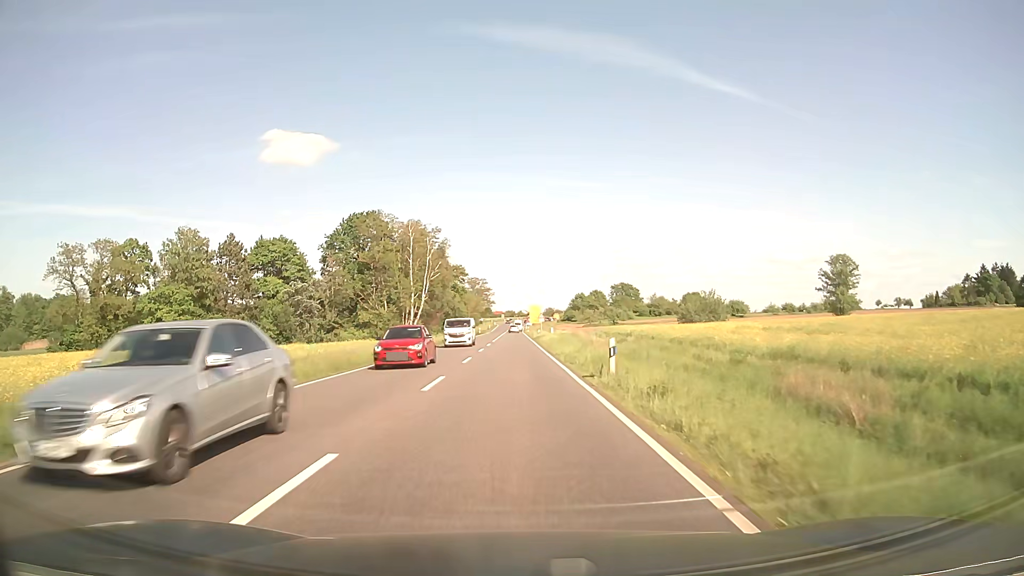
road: primary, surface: asphalt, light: Day
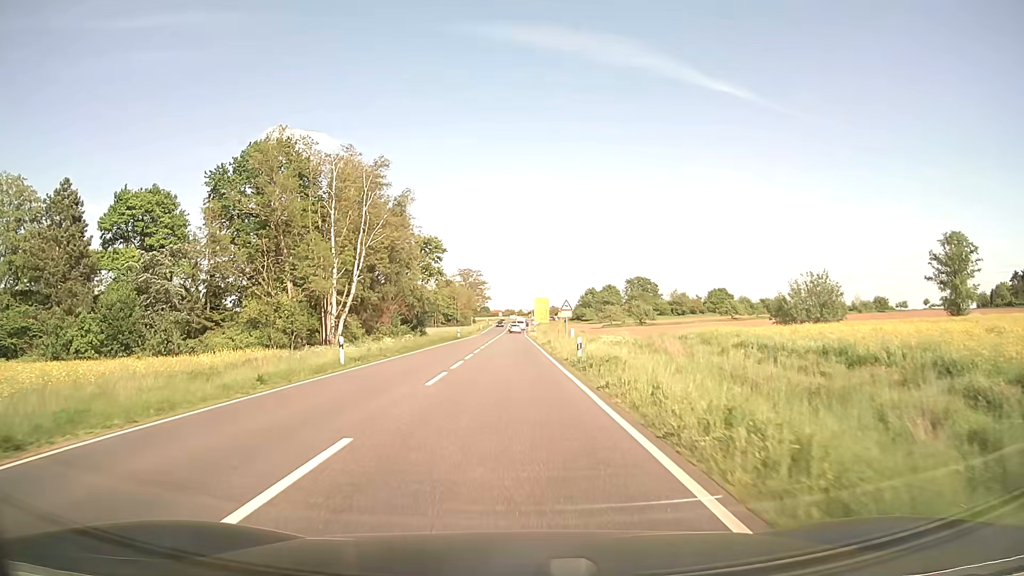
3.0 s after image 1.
(-0.2, +42.4) m; 0°
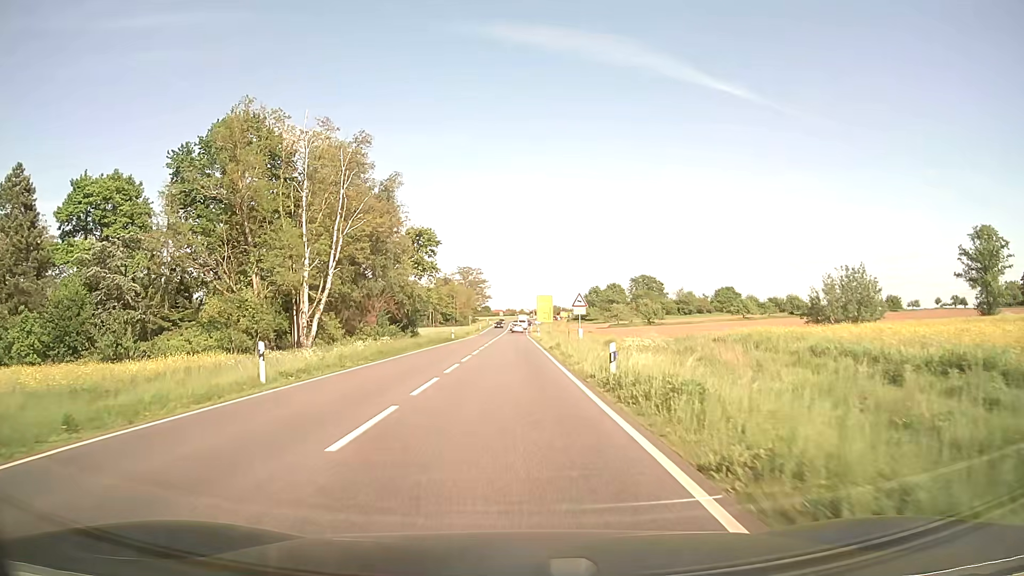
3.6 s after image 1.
(0.0, +8.0) m; 0°
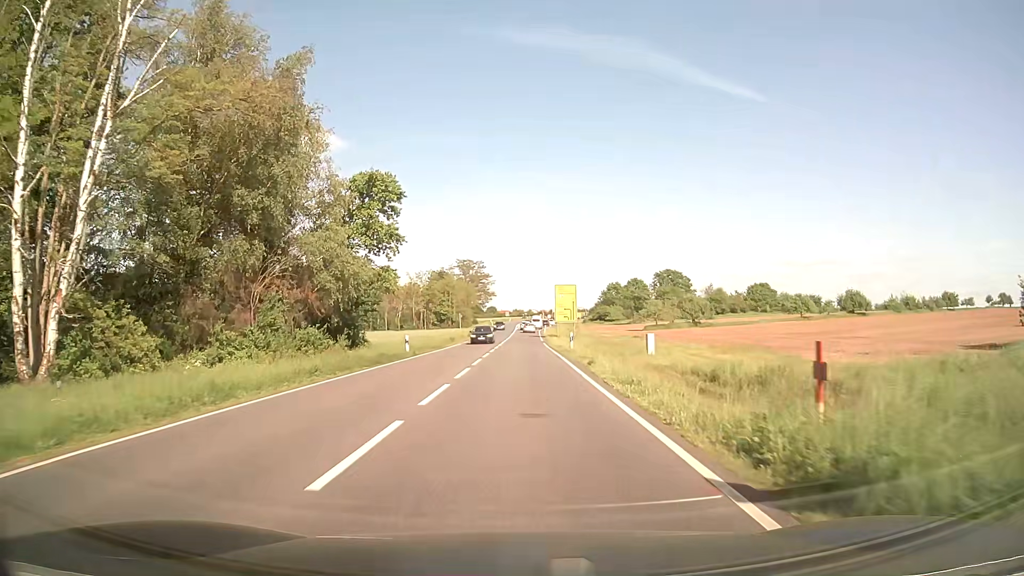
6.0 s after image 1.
(-0.3, +31.7) m; 0°
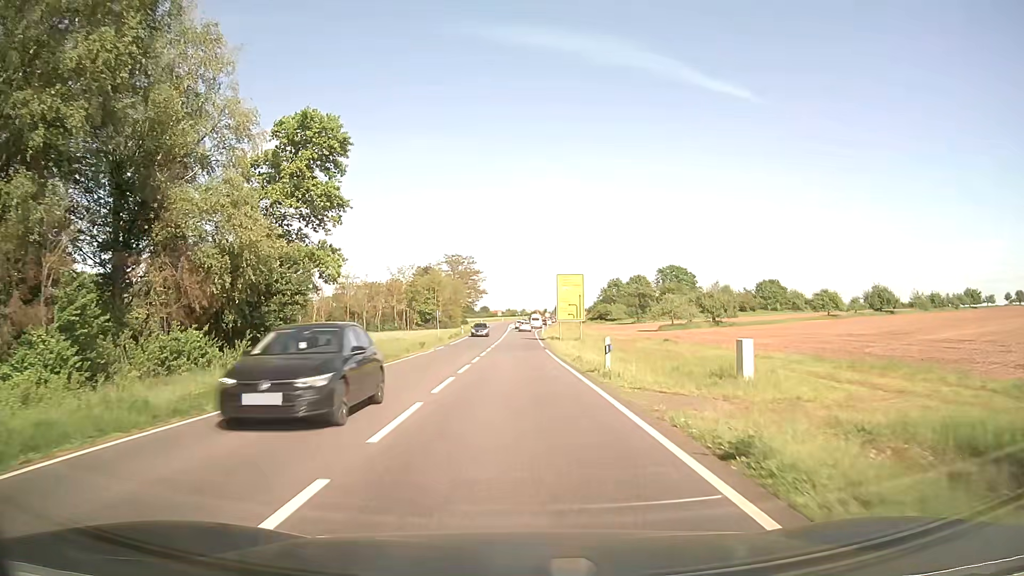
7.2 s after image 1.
(0.0, +15.7) m; 0°
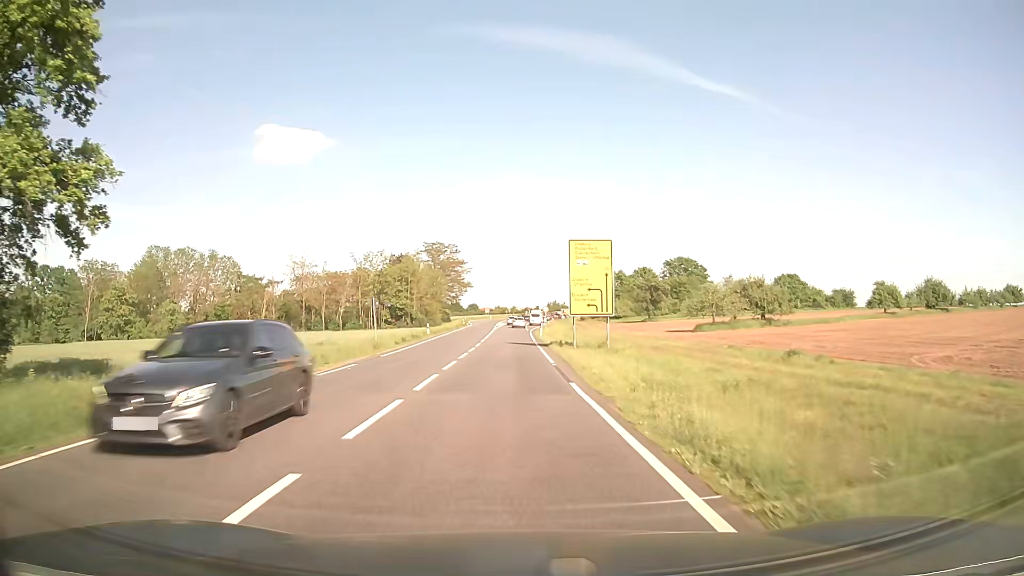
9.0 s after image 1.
(+0.1, +24.0) m; +1°
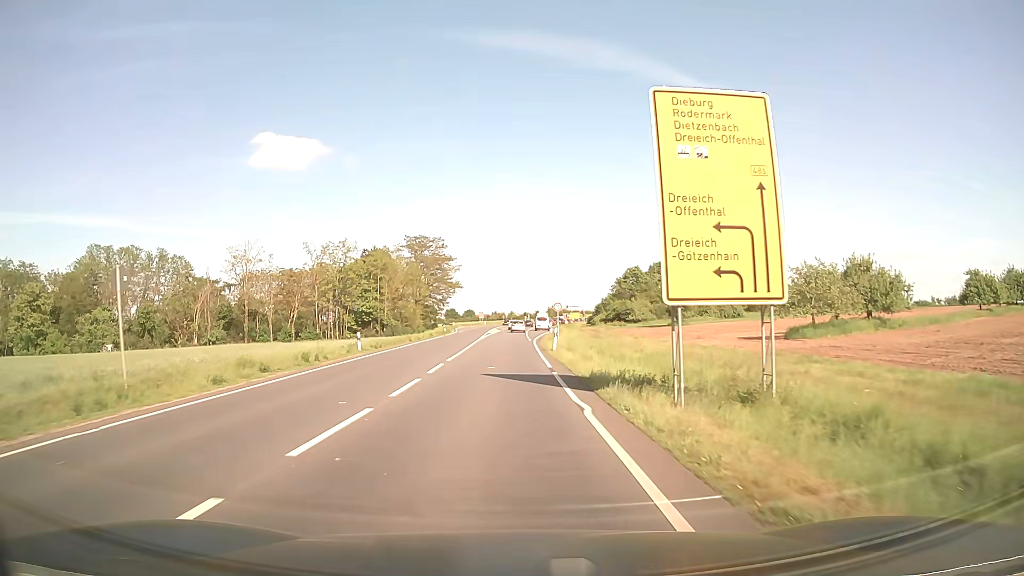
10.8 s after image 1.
(0.0, +25.2) m; 0°
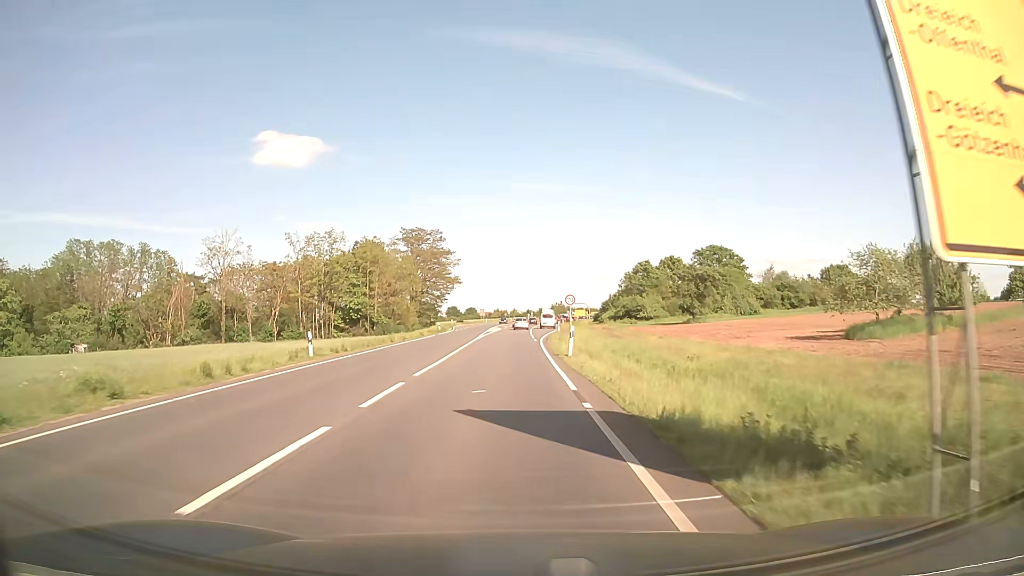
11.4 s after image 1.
(0.0, +8.6) m; 0°
(0, +10) (0, +20) (0, +30) (0, +40) (0, +50) (0, +60) (0, +70) (0, +80) (0, +90) (+1, +100) m
